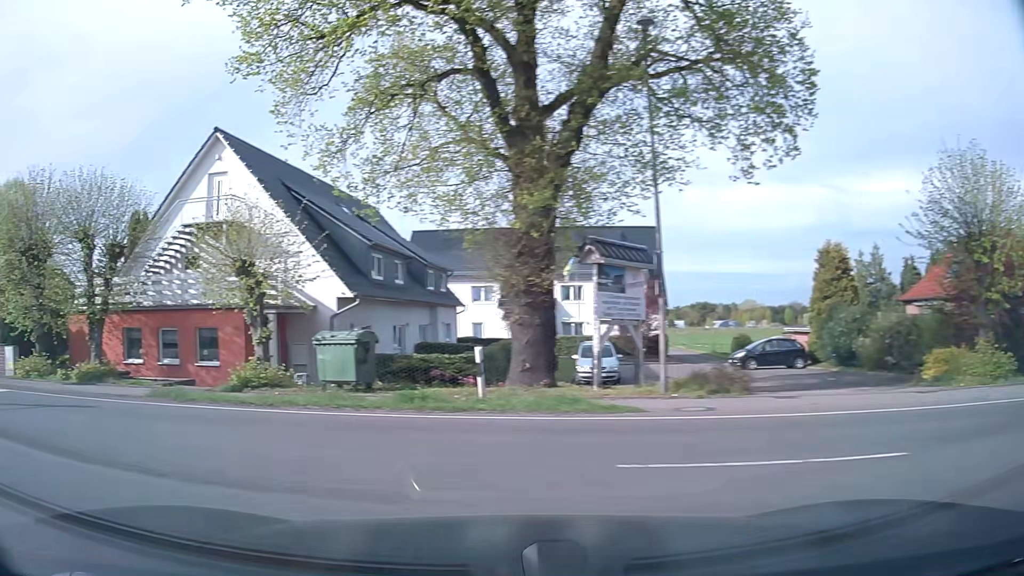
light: Day
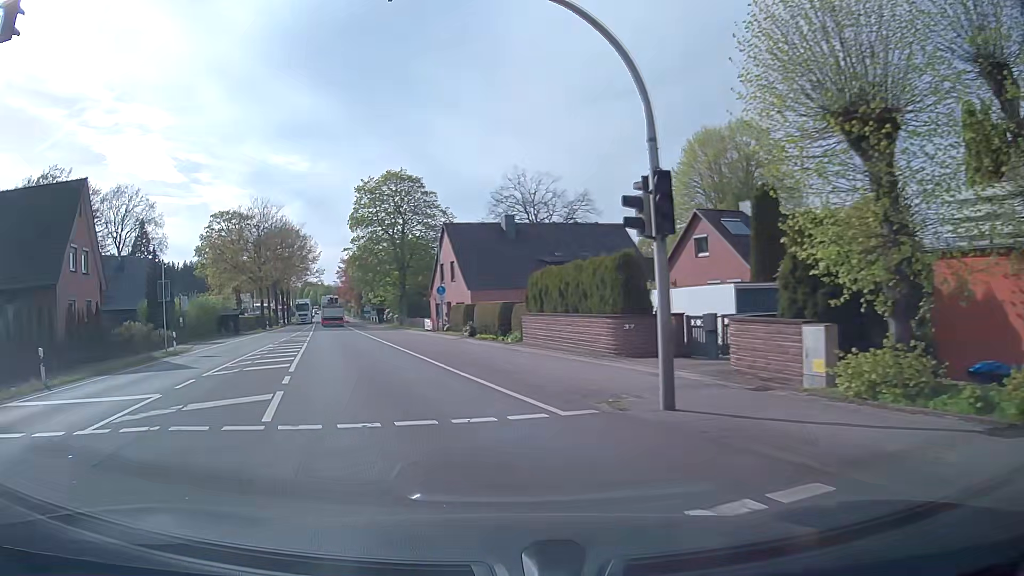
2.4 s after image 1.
(-9.0, +10.6) m; -64°
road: primary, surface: asphalt
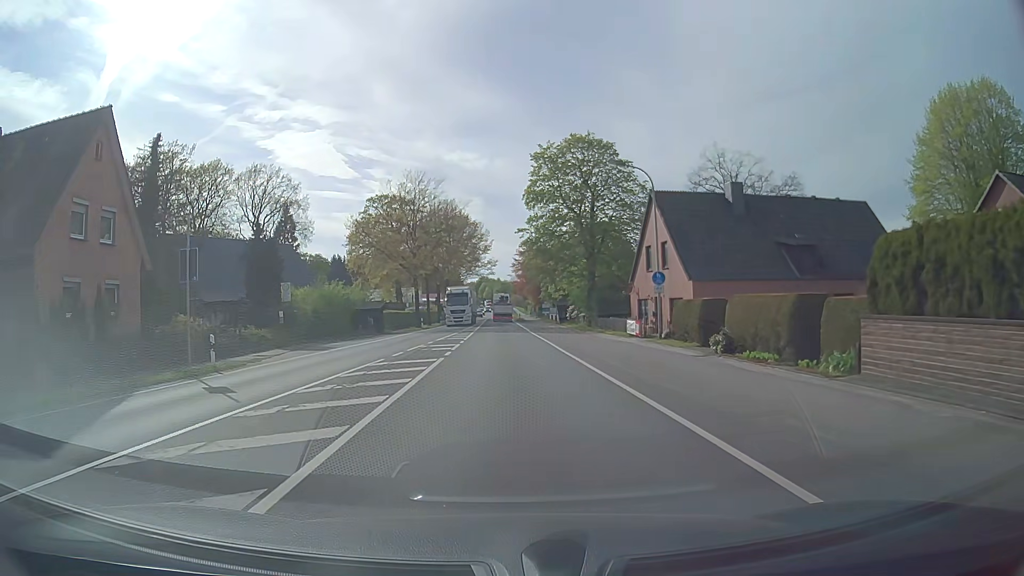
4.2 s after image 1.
(-2.6, +14.2) m; -15°
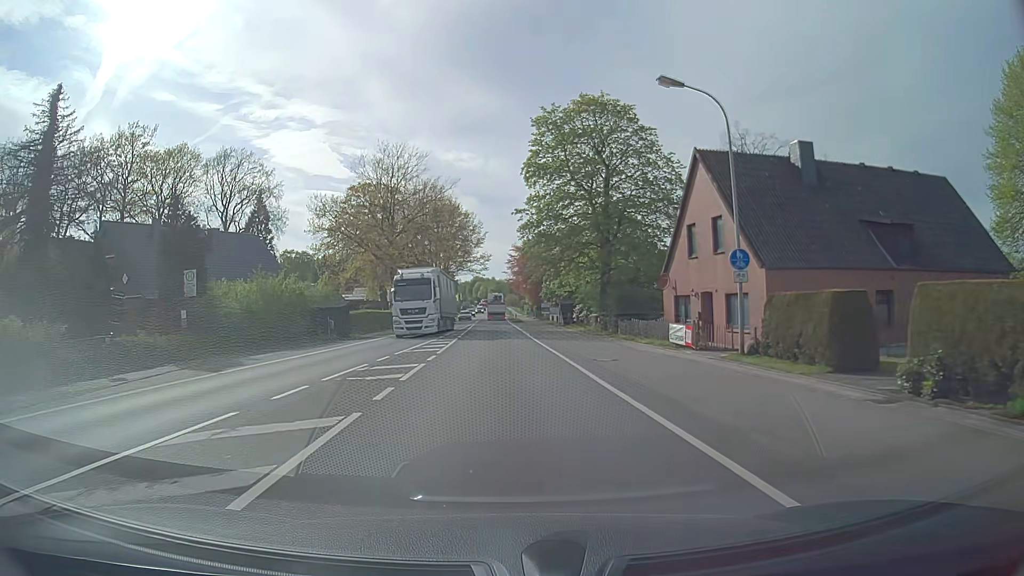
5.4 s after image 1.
(+0.1, +11.1) m; +1°
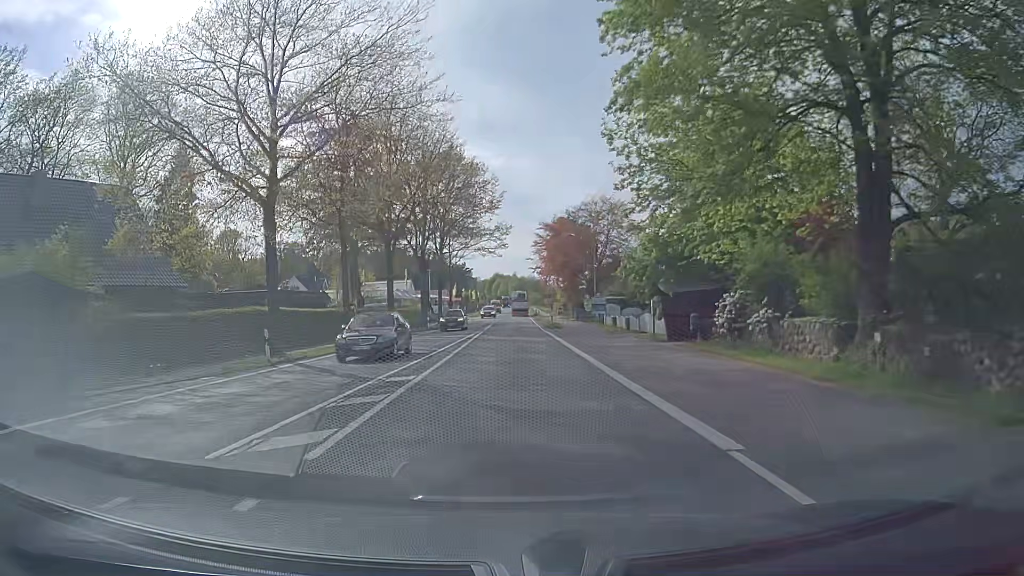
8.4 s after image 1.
(-0.5, +34.4) m; -2°
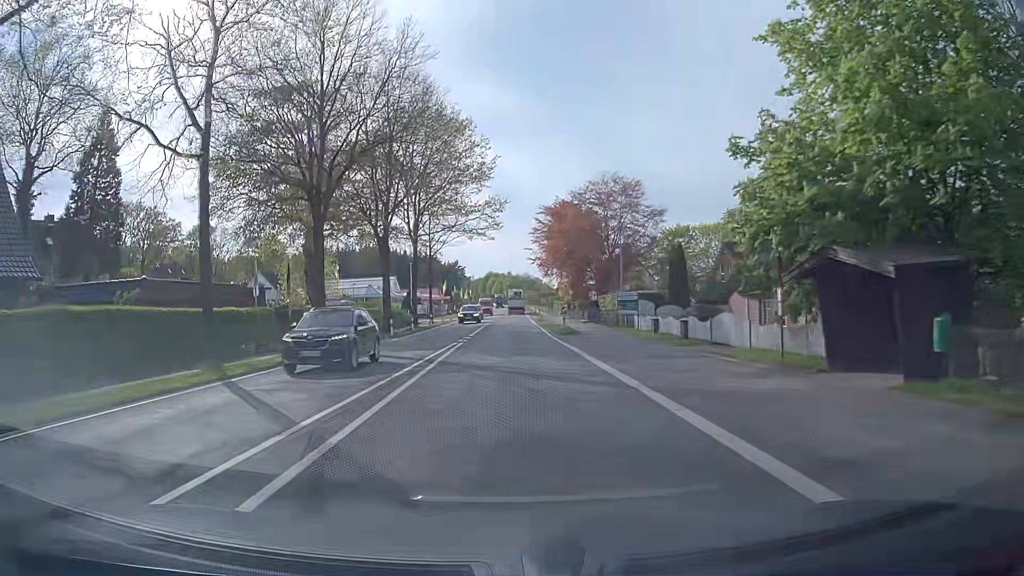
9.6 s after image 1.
(+0.1, +15.5) m; +1°
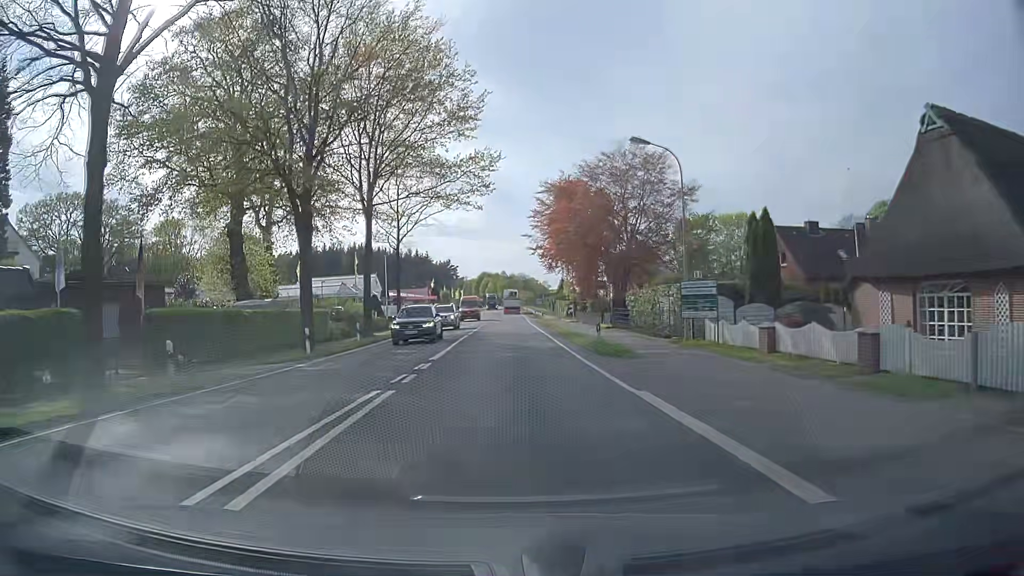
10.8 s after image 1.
(0.0, +16.1) m; 0°
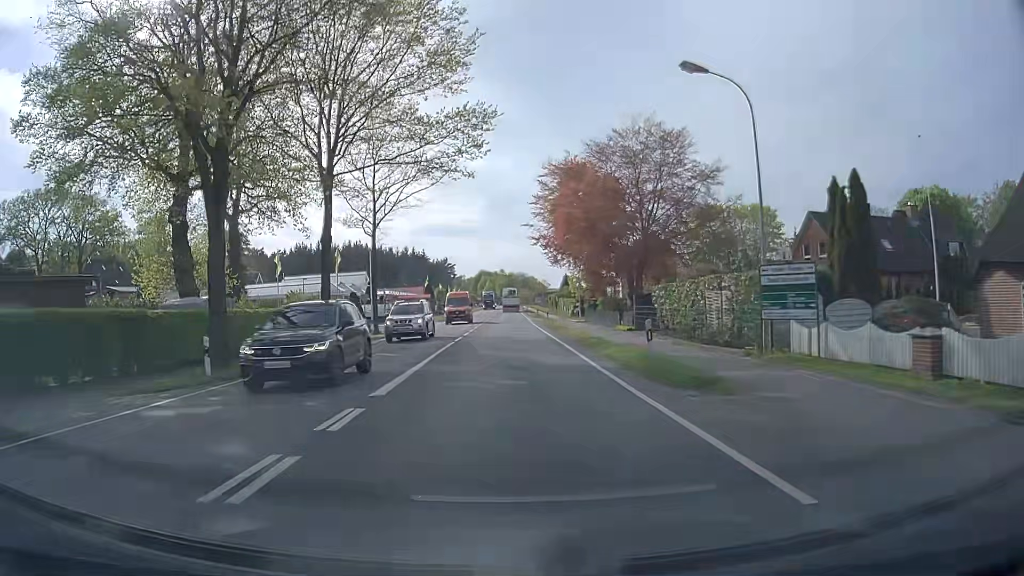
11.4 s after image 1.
(0.0, +8.3) m; 0°
